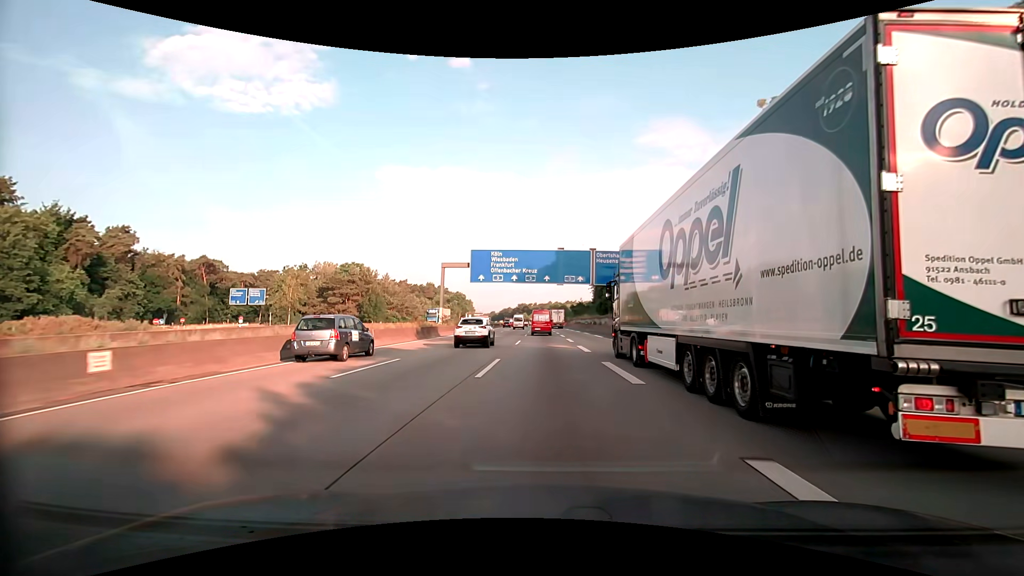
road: motorway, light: Day
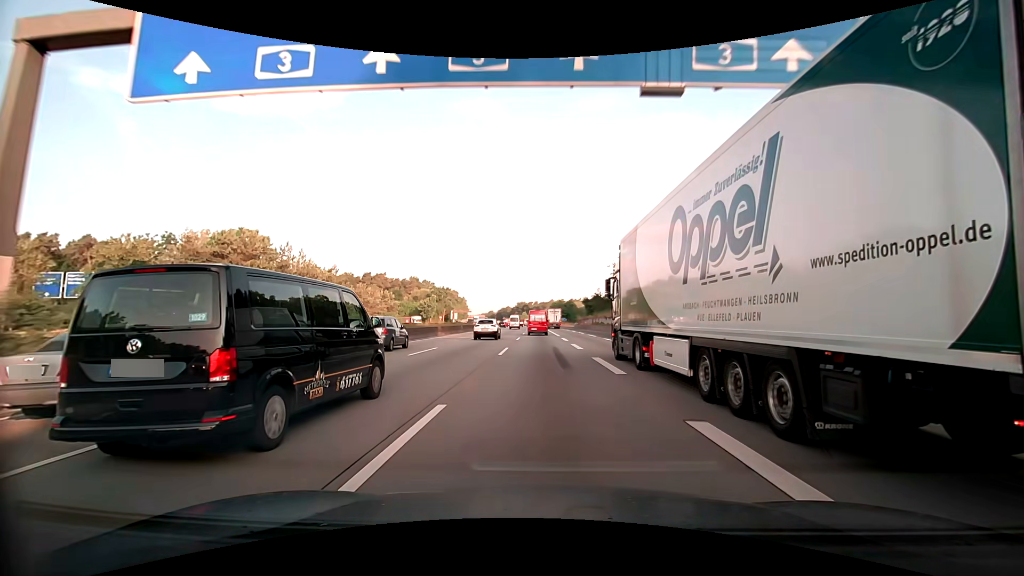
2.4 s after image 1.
(0.0, +46.1) m; 0°
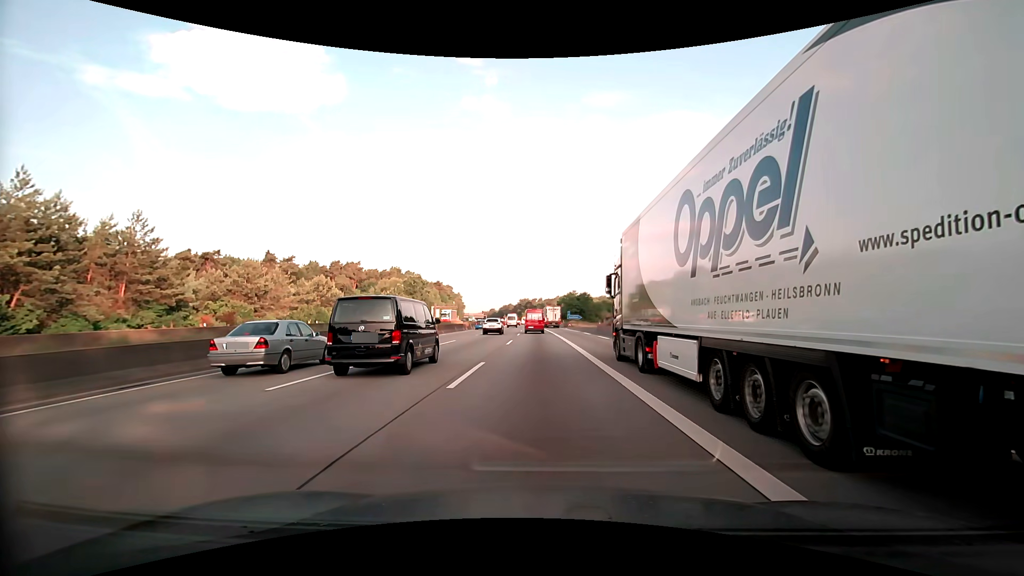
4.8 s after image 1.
(-0.1, +46.1) m; 0°
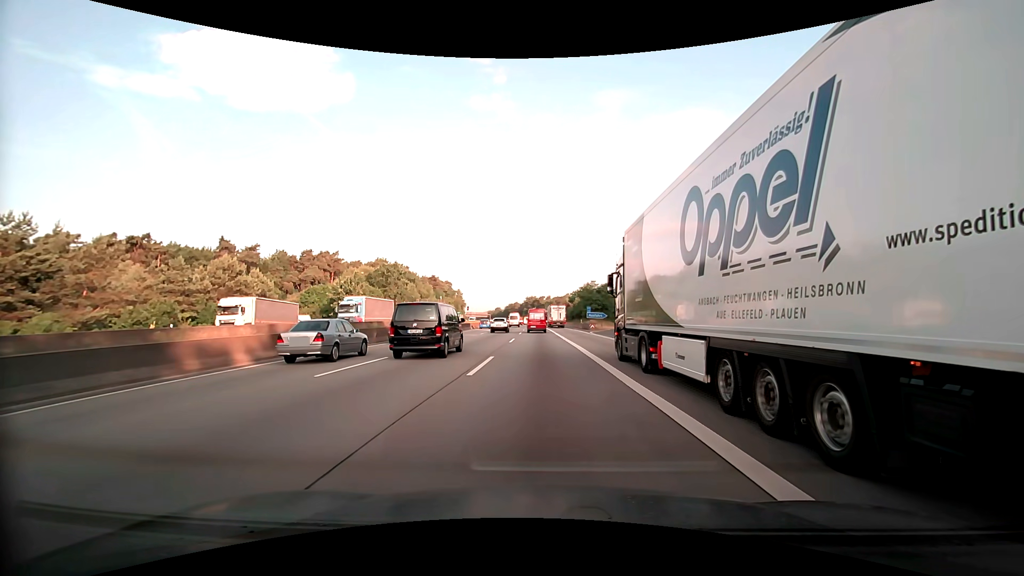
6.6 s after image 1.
(-0.3, +33.8) m; -1°
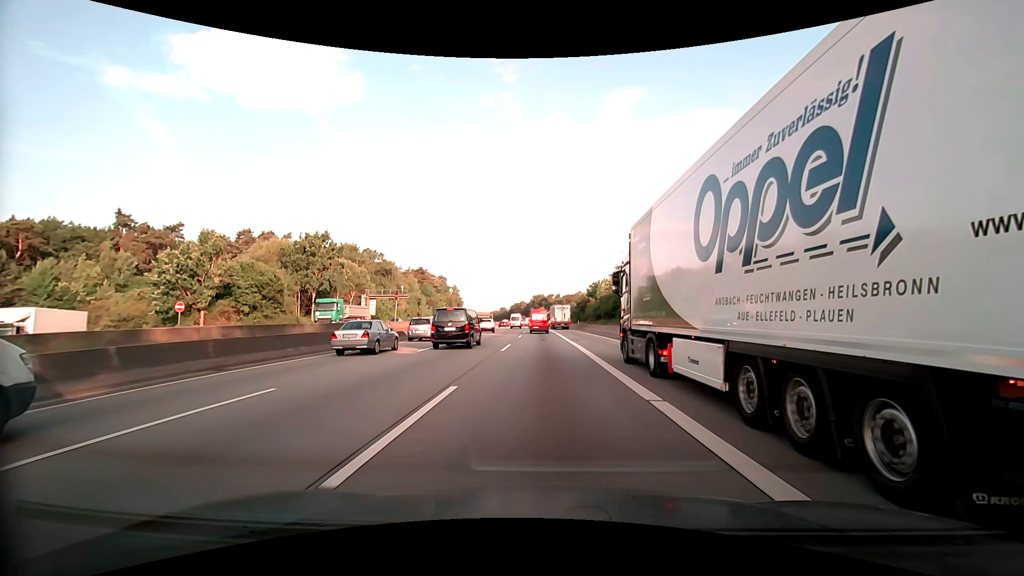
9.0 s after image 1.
(-0.4, +44.1) m; -1°
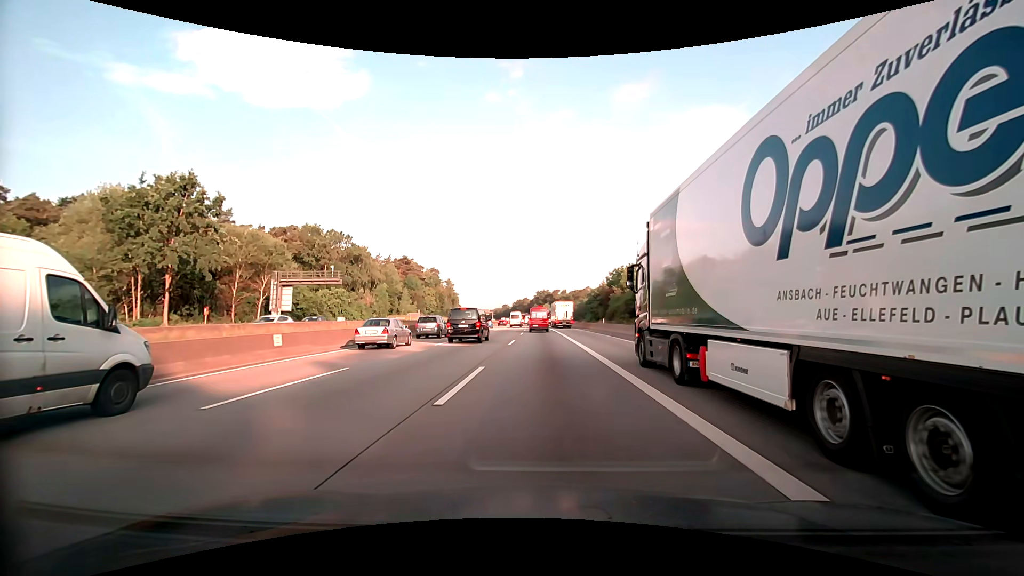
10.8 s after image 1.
(-0.2, +32.3) m; -1°
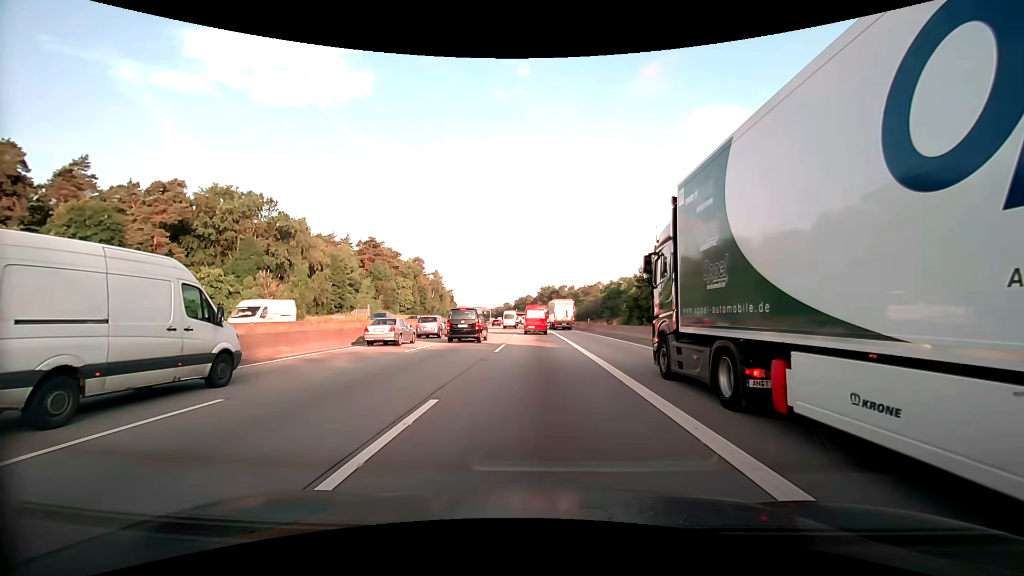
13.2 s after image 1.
(0.0, +41.2) m; 0°
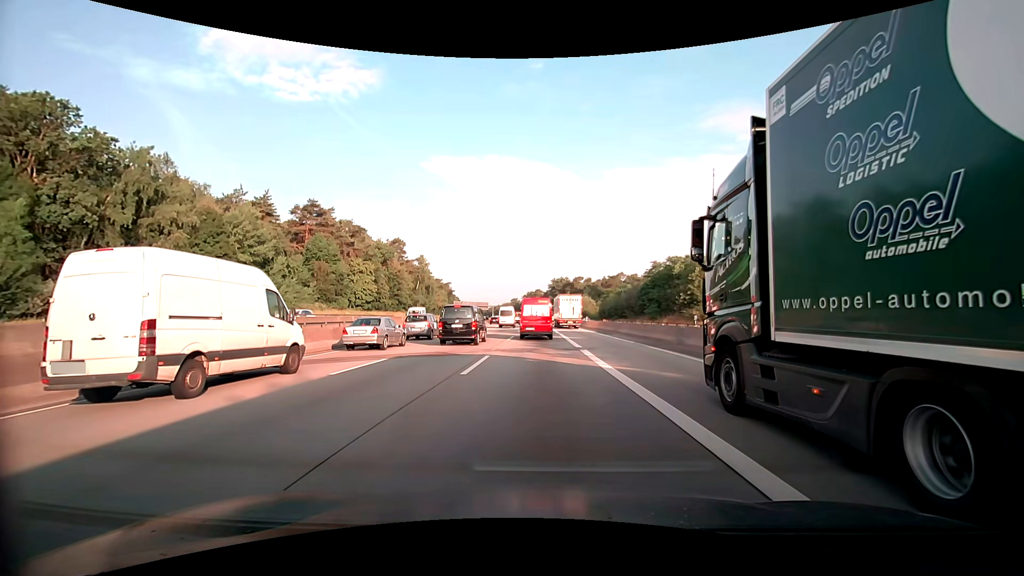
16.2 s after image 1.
(-0.7, +44.2) m; -1°
(0, +10) (0, +20) (0, +30) (0, +40) (0, +50) (-1, +60) (-1, +70) (-1, +80) (-2, +90) (-2, +100) m
